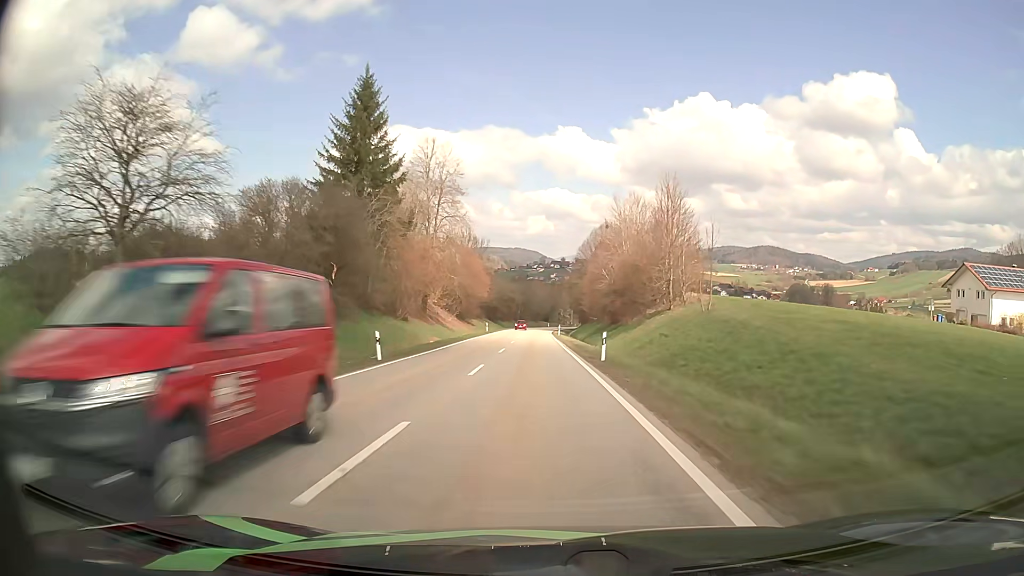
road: secondary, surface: asphalt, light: Day
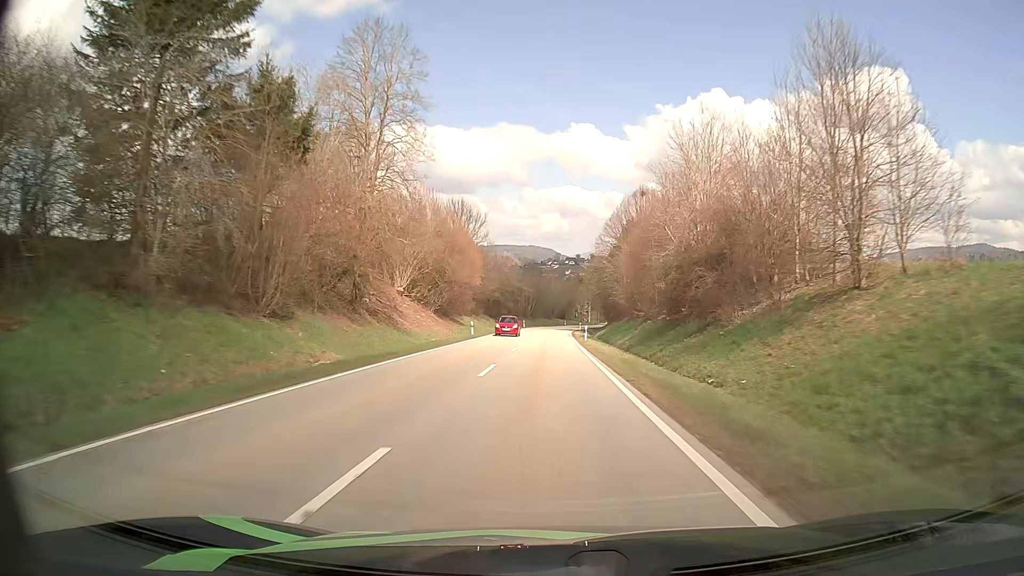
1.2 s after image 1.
(-0.4, +27.4) m; -1°
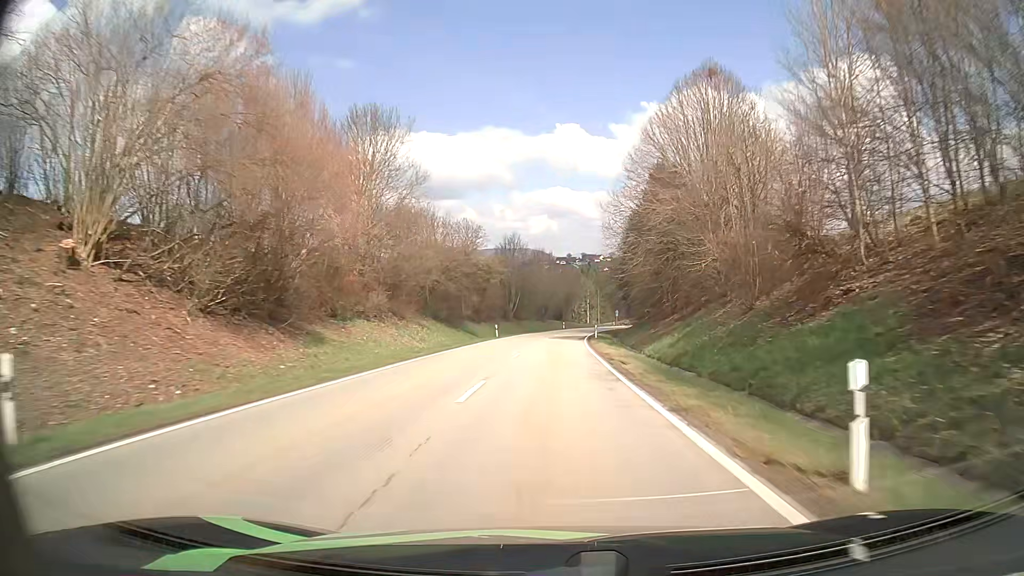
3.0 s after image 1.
(+0.1, +42.3) m; +1°
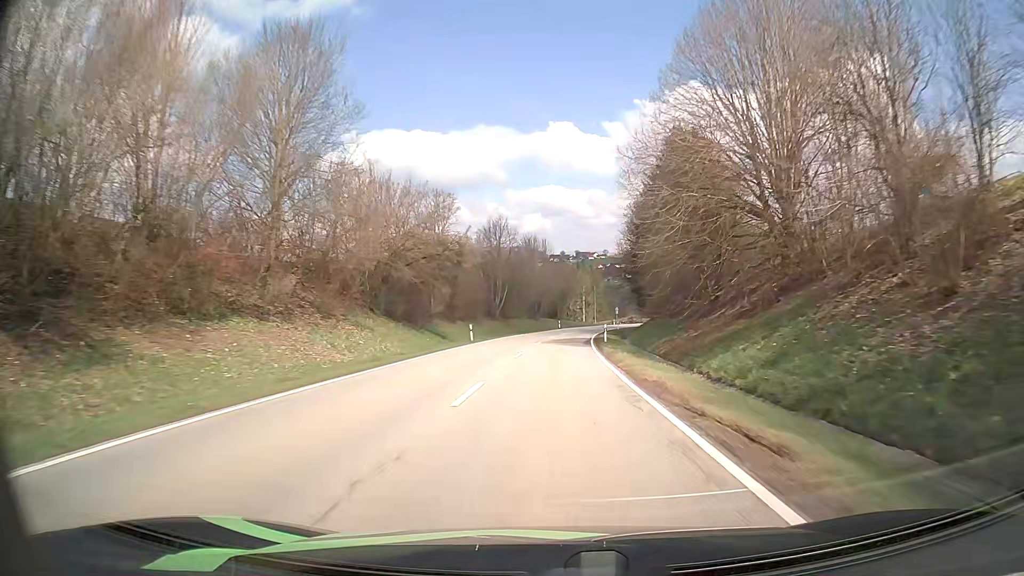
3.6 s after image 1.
(0.0, +14.3) m; 0°
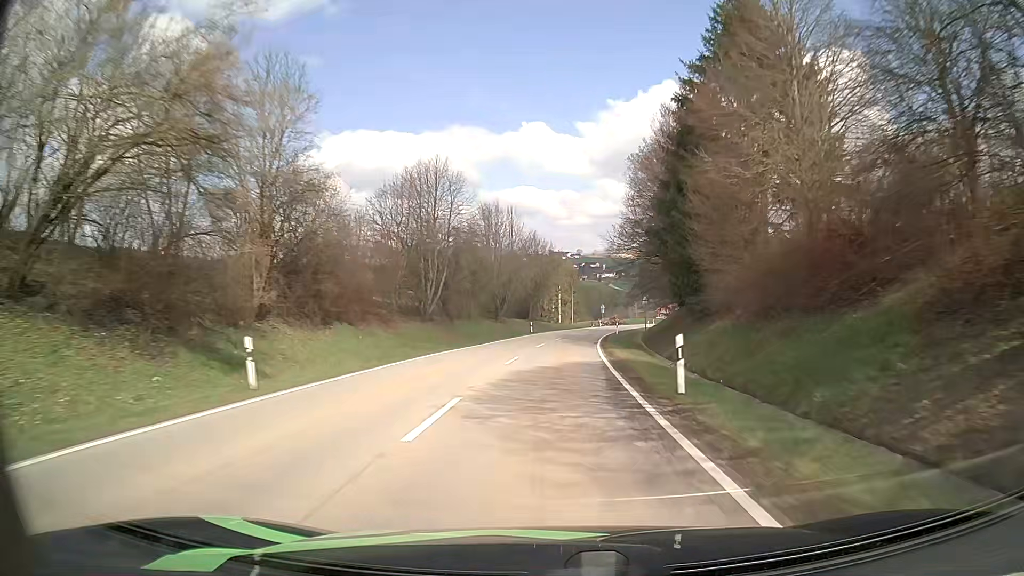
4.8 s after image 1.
(+0.5, +28.4) m; +2°
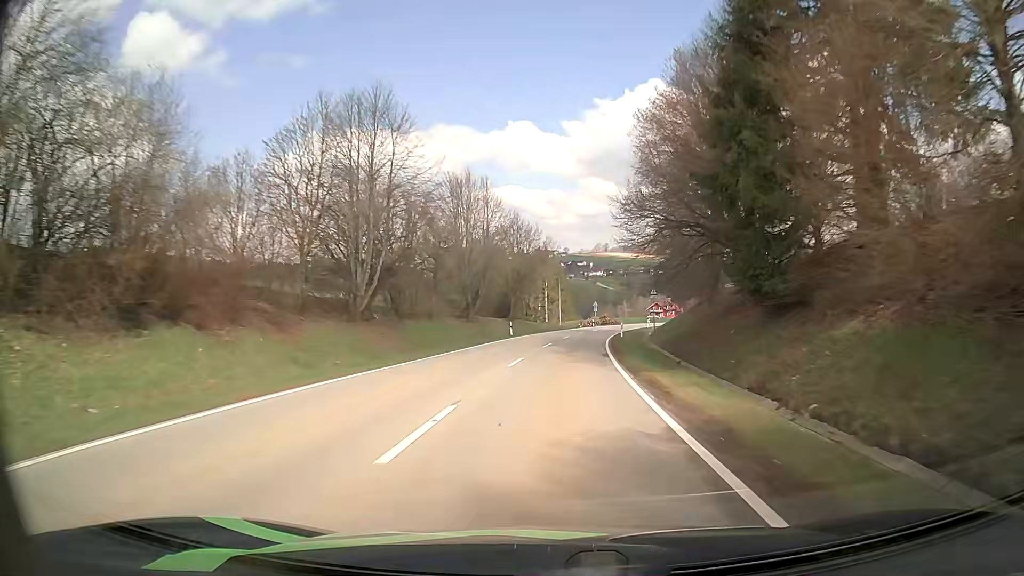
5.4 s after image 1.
(+0.1, +14.1) m; +1°
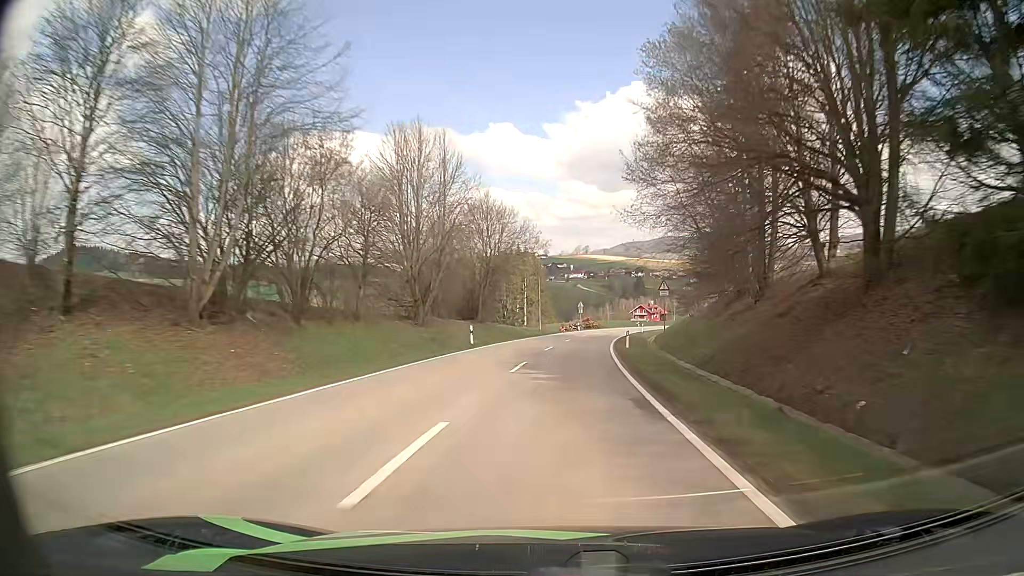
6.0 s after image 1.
(+0.2, +14.1) m; +2°
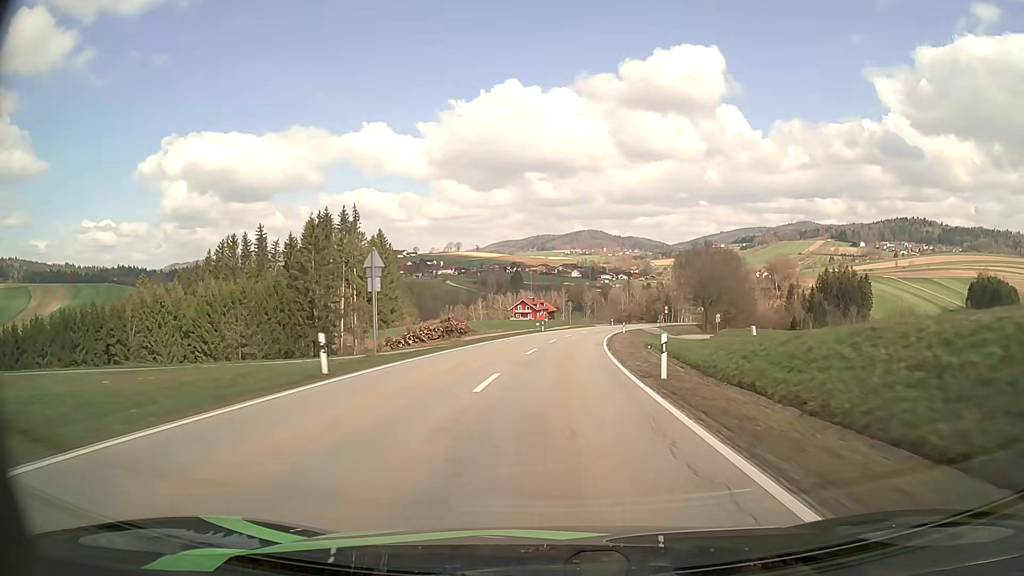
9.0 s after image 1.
(+6.3, +69.2) m; +11°
(0, +10) (+1, +20) (+1, +30) (+2, +40) (+3, +50) (+4, +60) (+6, +70) (+8, +80) (+10, +89) (+12, +99) m
